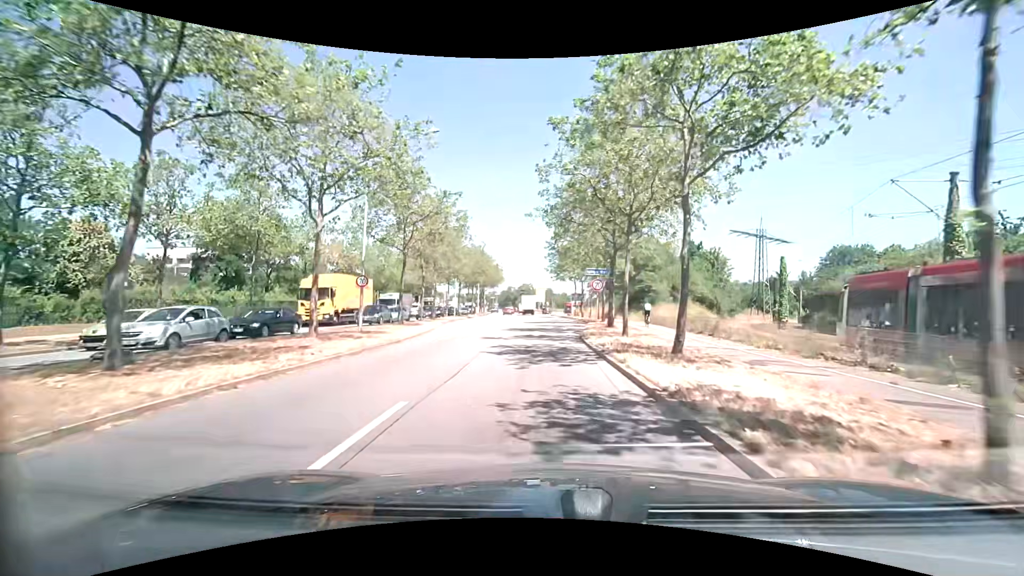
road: primary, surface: asphalt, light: Day
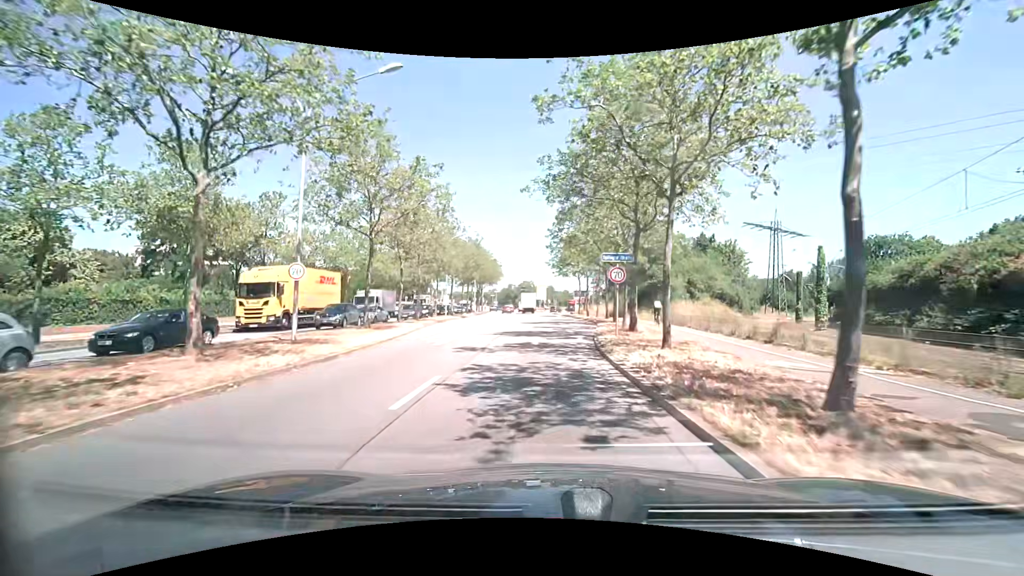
(0.0, +6.4) m; 0°
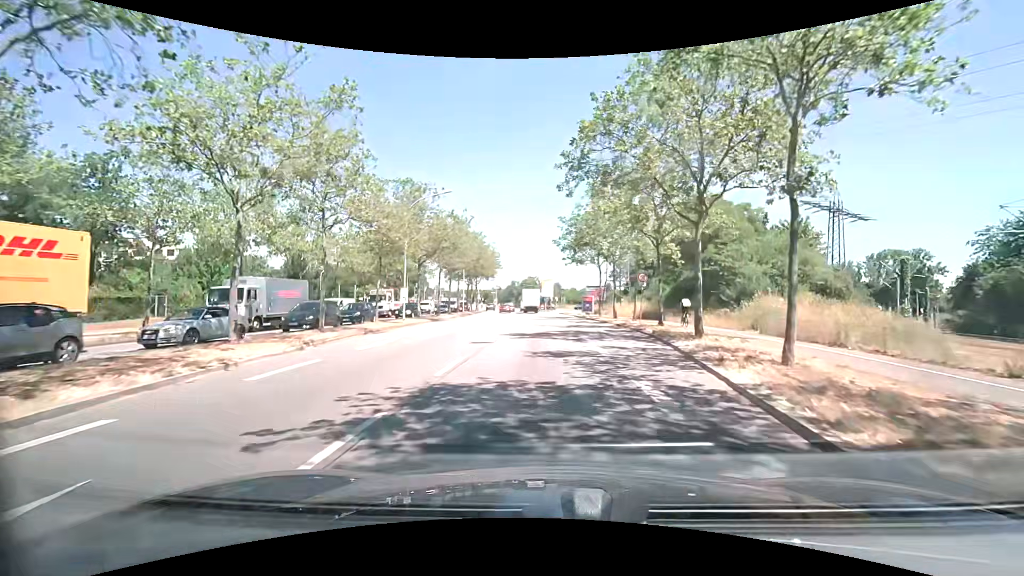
(-0.1, +18.7) m; -1°
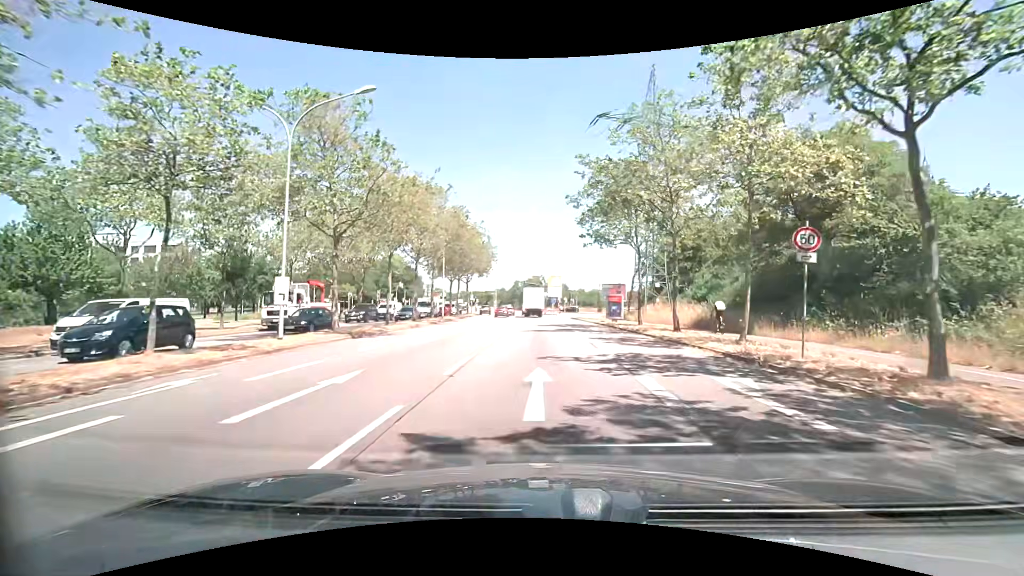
(0.0, +17.9) m; 0°
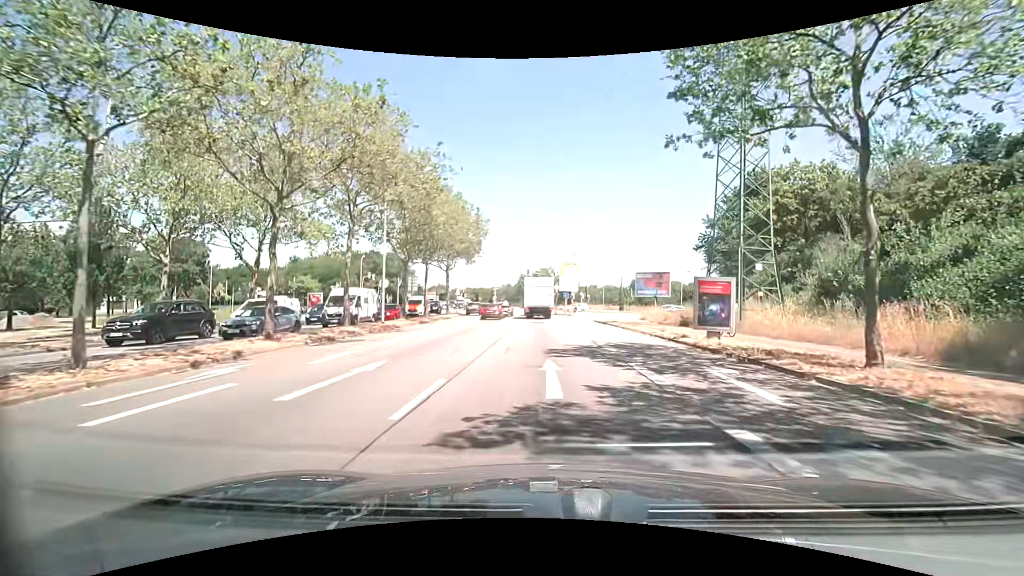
(-0.3, +22.0) m; -1°
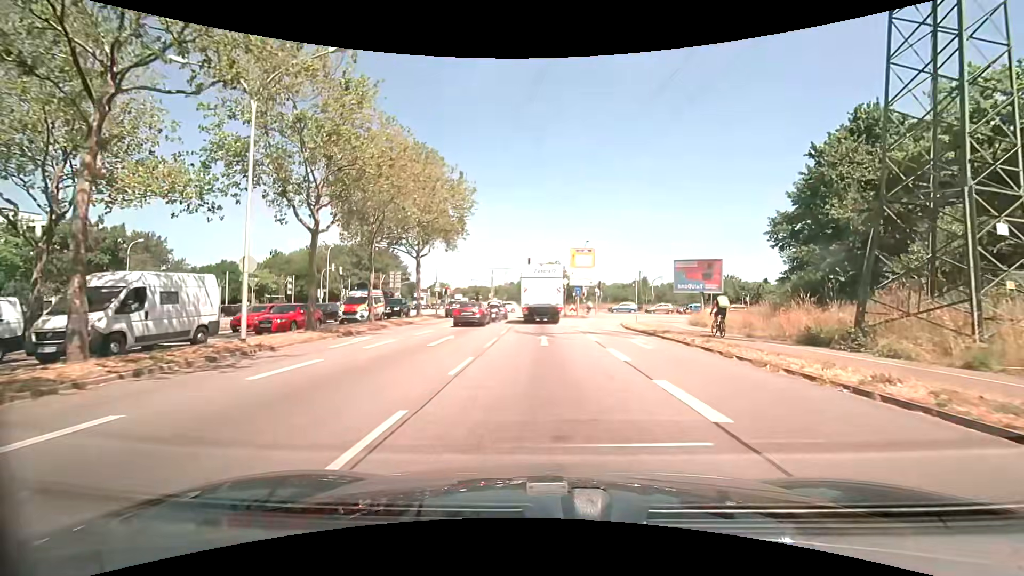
(-0.1, +14.7) m; -1°
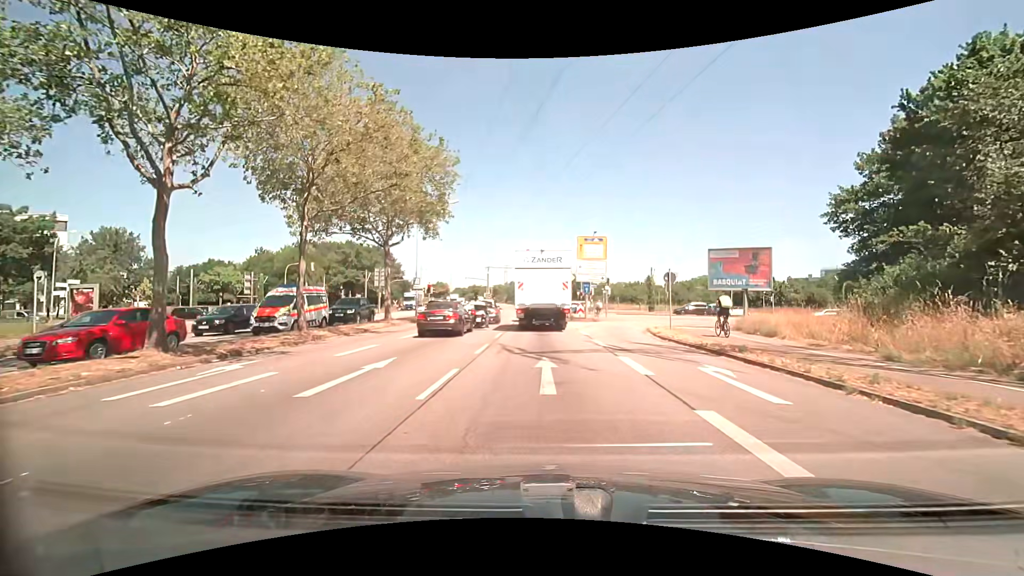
(+0.1, +8.3) m; +1°
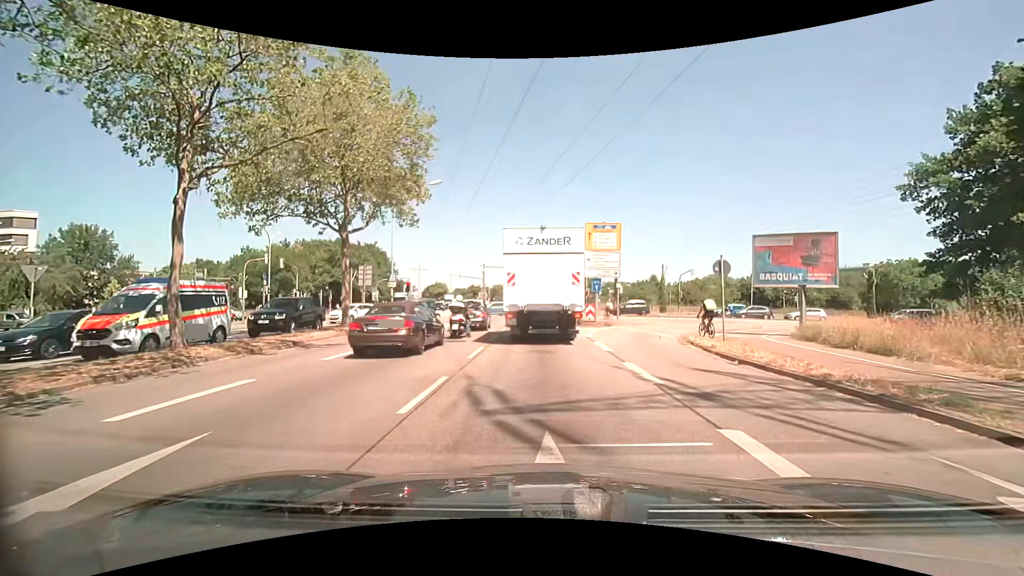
(-0.1, +6.8) m; -1°
(0, +10) (0, +20) (0, +30) (0, +40) (-1, +50) (-1, +60) (-2, +70) (-2, +80) (-3, +90) (-4, +100) m
